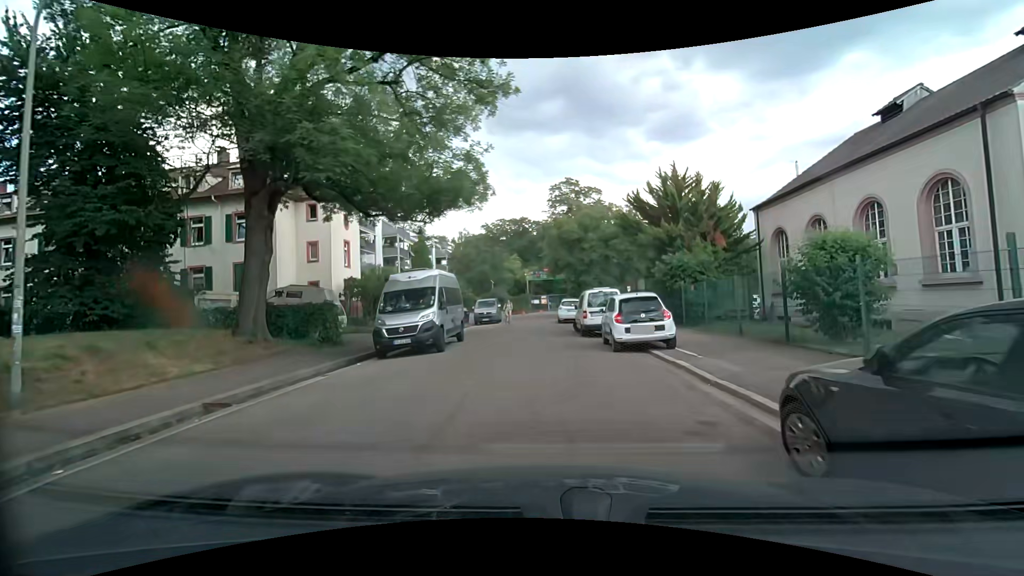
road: residential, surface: asphalt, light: Day
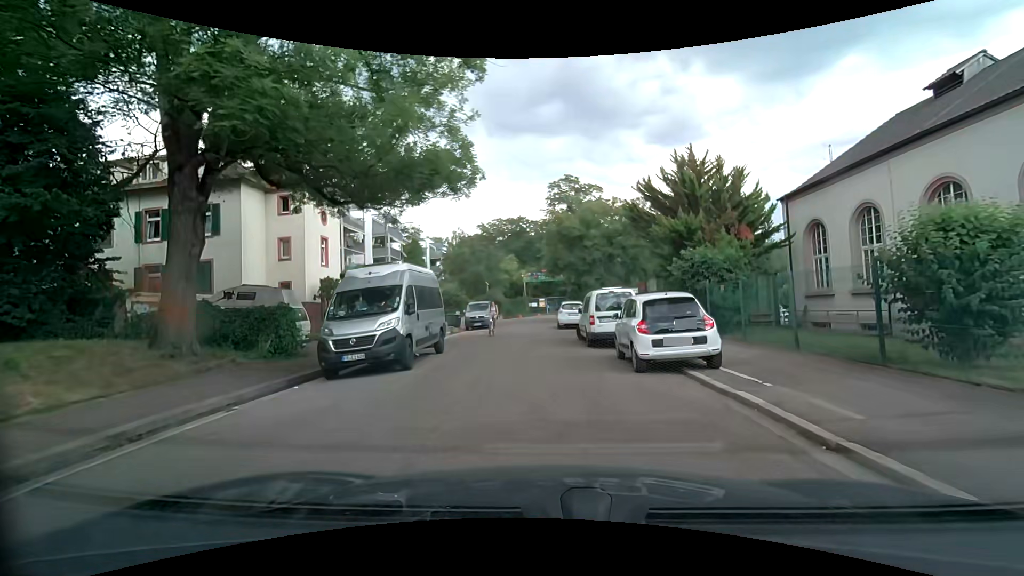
(0.0, +3.5) m; 0°
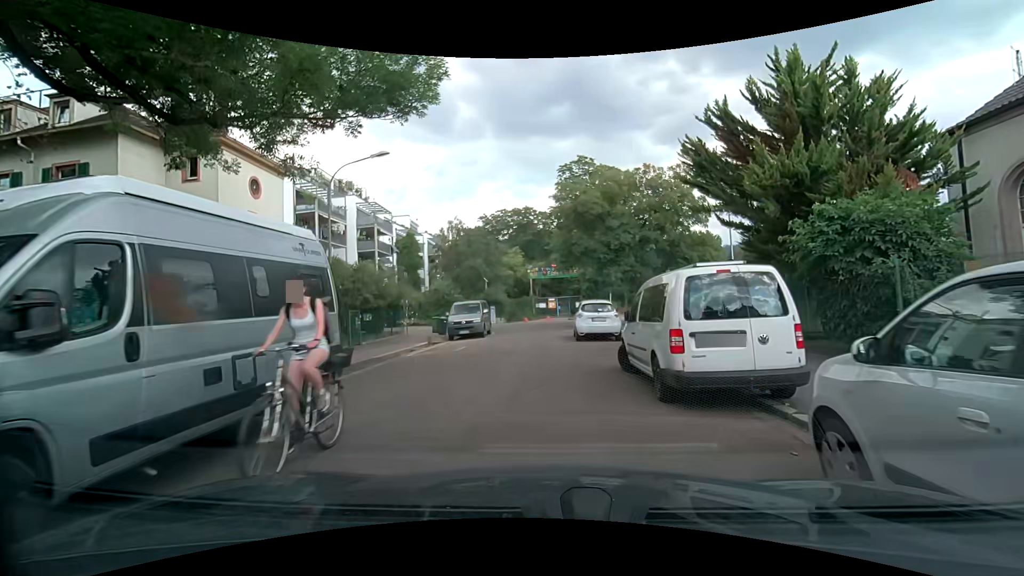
(+0.1, +9.0) m; 0°
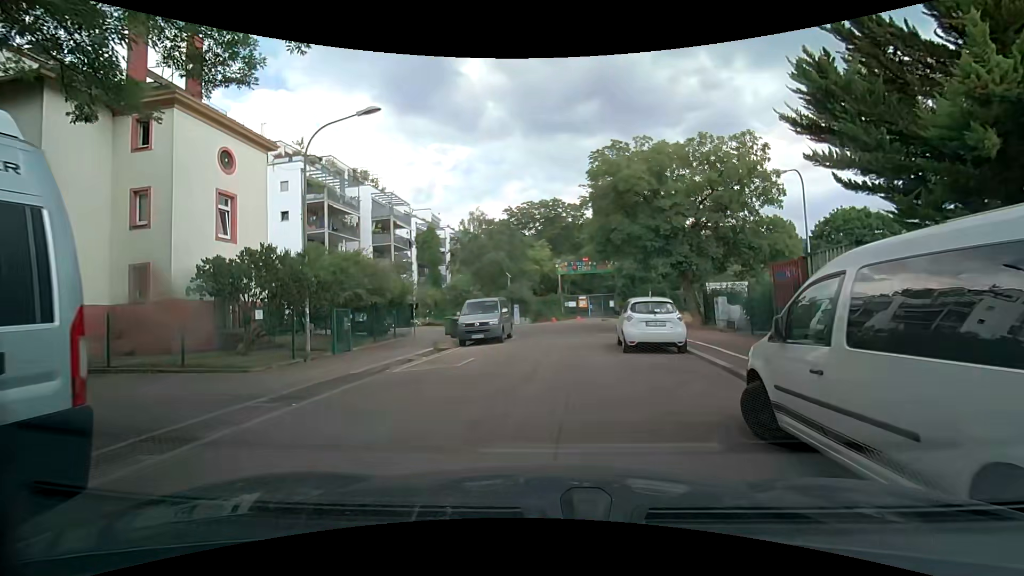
(-0.2, +4.8) m; -2°
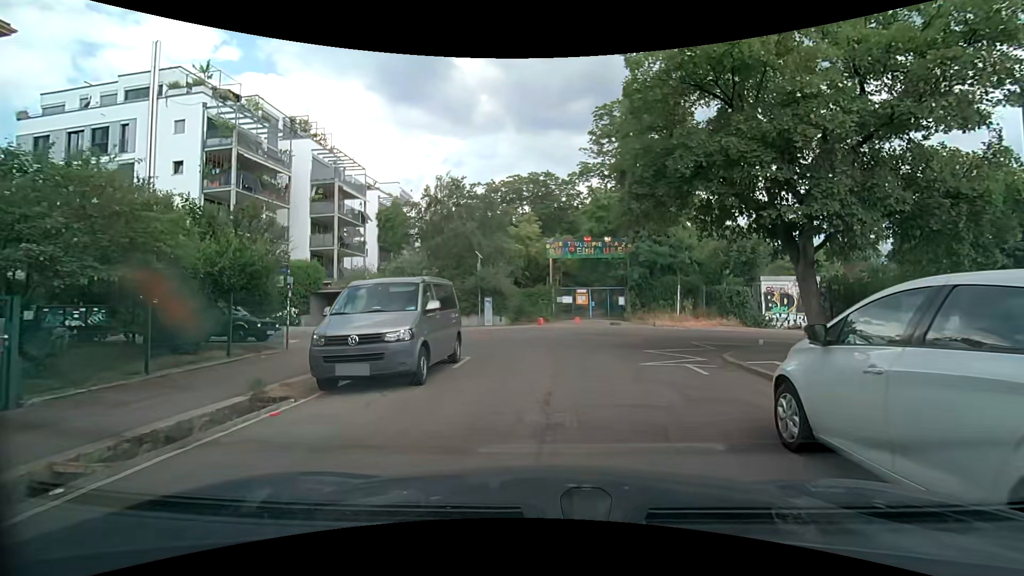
(-0.3, +12.3) m; -1°
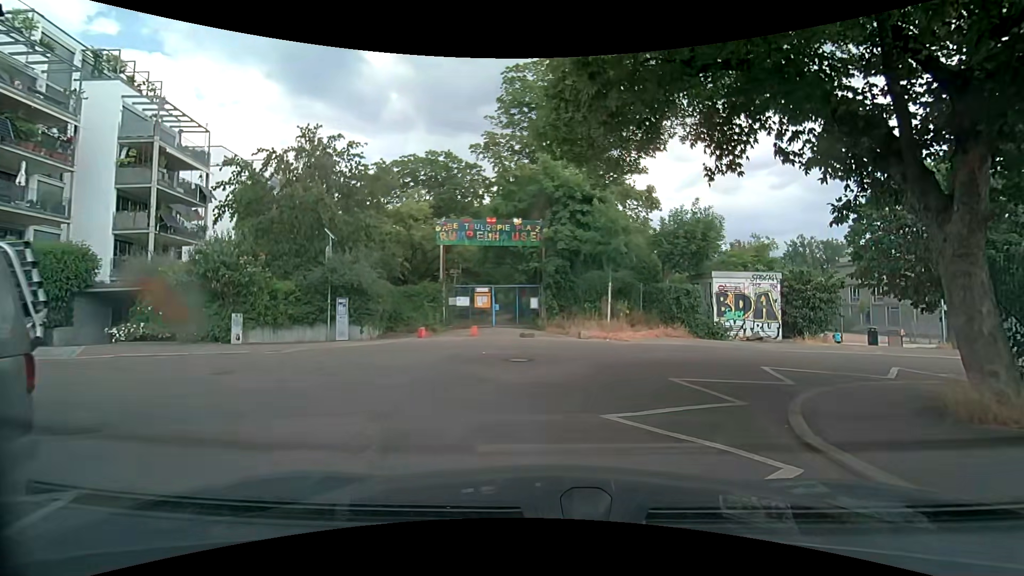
(+0.7, +8.4) m; +10°
